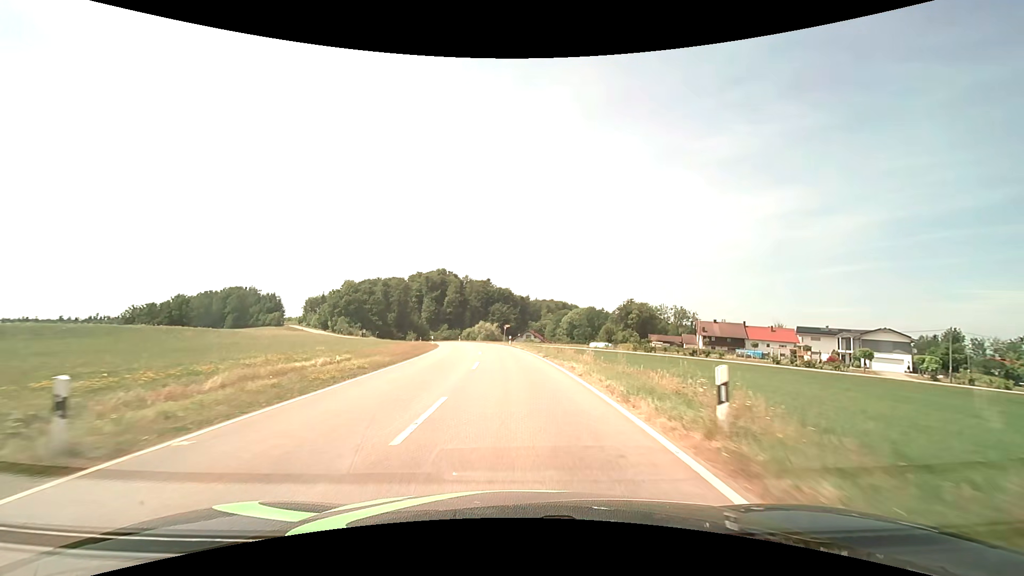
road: tertiary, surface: asphalt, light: Day
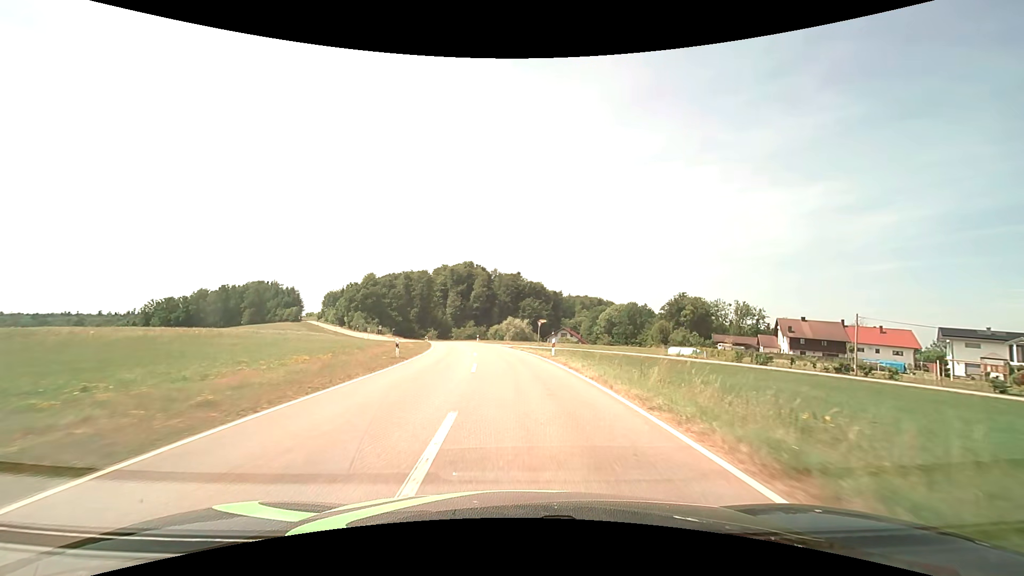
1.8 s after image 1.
(-0.9, +25.3) m; -3°
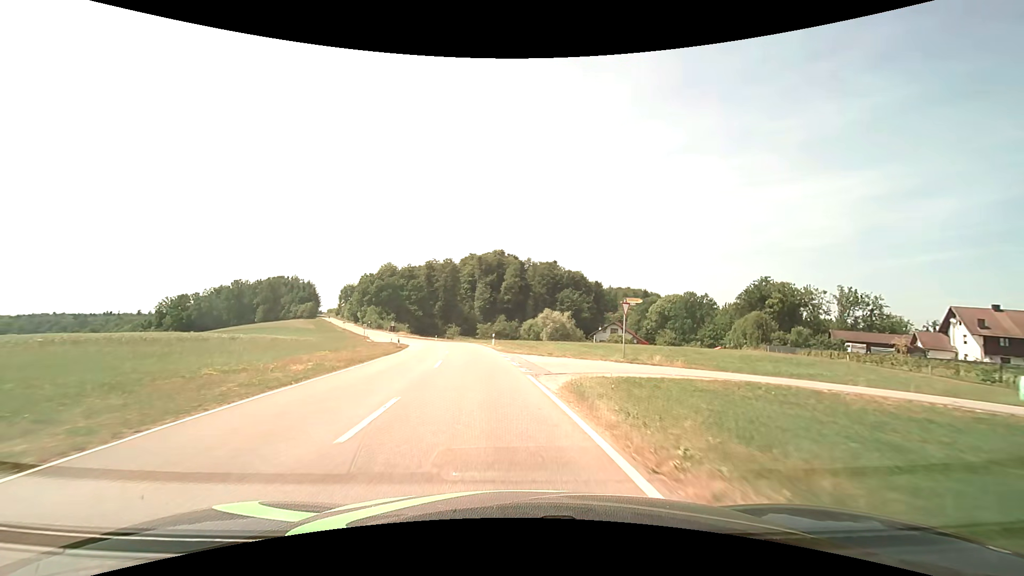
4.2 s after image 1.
(-0.8, +33.4) m; -4°
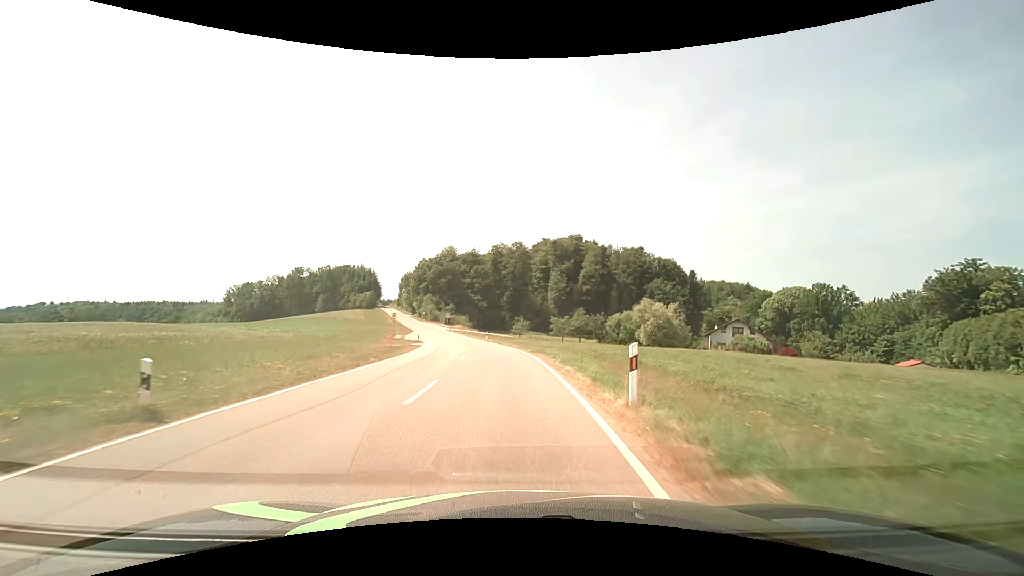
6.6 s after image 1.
(-2.5, +33.3) m; -8°
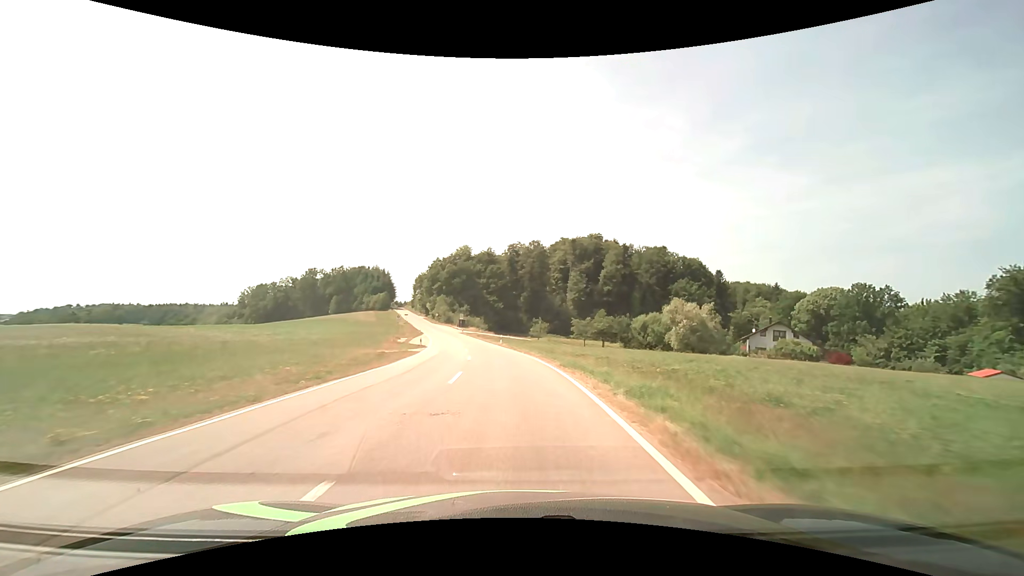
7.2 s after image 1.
(-0.1, +8.4) m; -2°
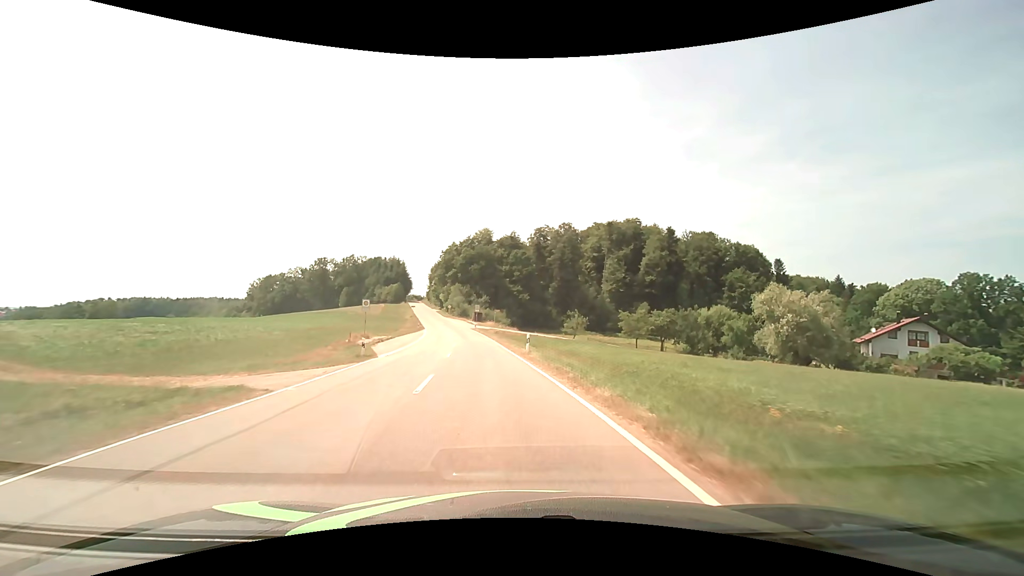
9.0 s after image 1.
(-0.8, +25.4) m; -3°
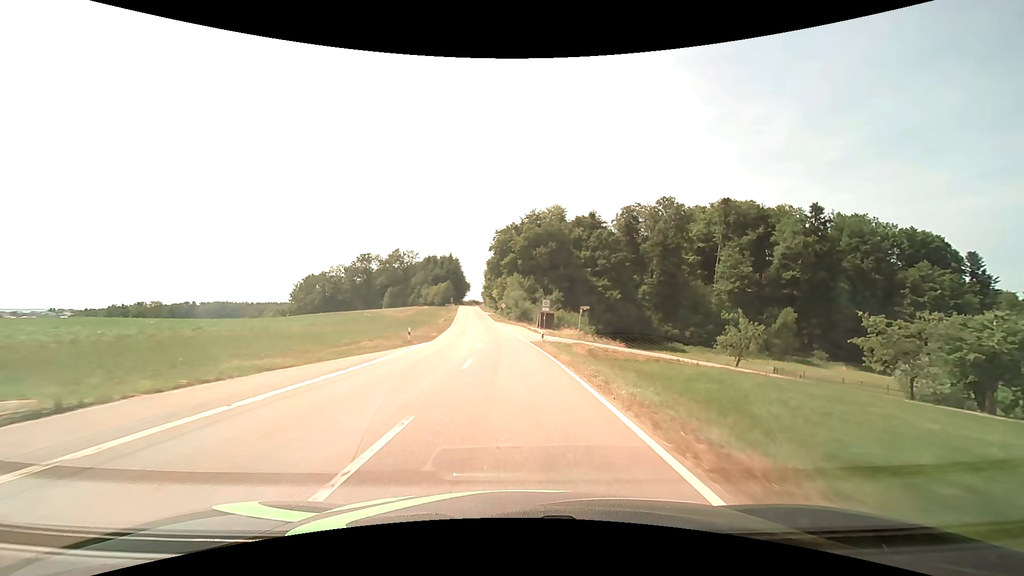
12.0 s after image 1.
(-3.6, +43.1) m; -8°
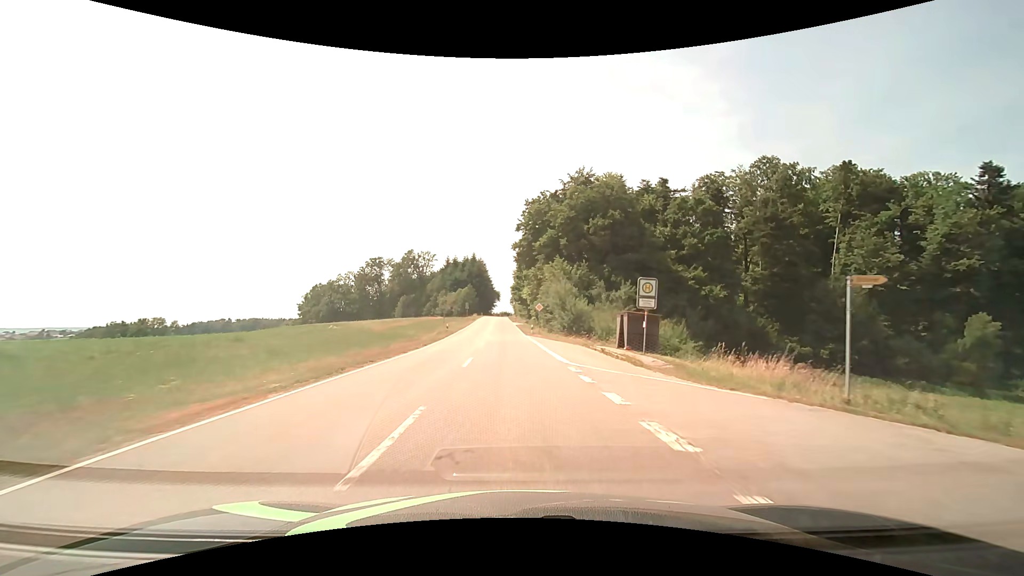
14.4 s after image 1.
(-1.0, +34.7) m; -4°
(0, +10) (0, +20) (-1, +30) (-1, +40) (-1, +50) (-2, +60) (-2, +70) (-3, +80) (-3, +90) (-3, +100) m
